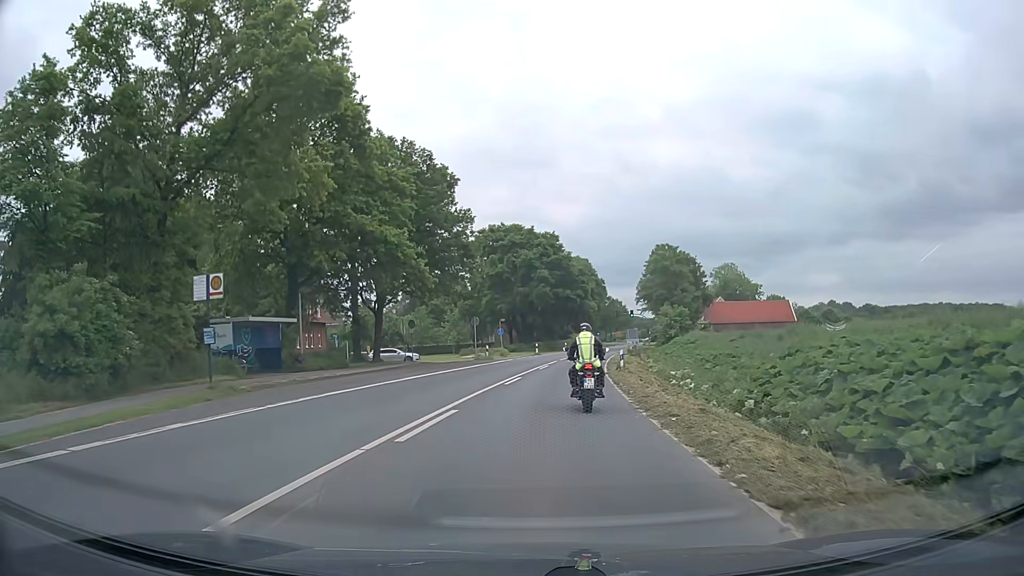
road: secondary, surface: asphalt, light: Day
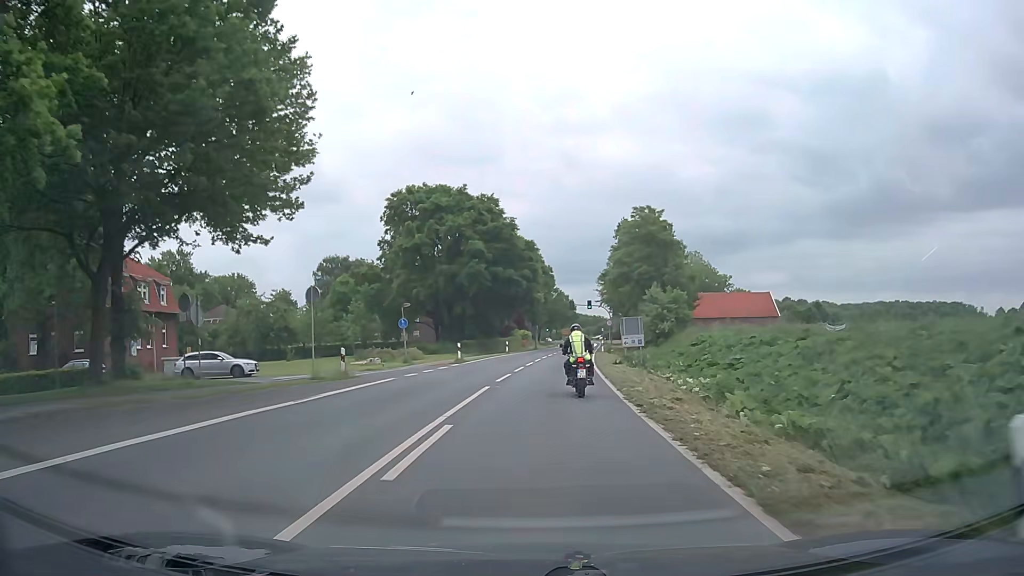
(+1.1, +26.6) m; +5°
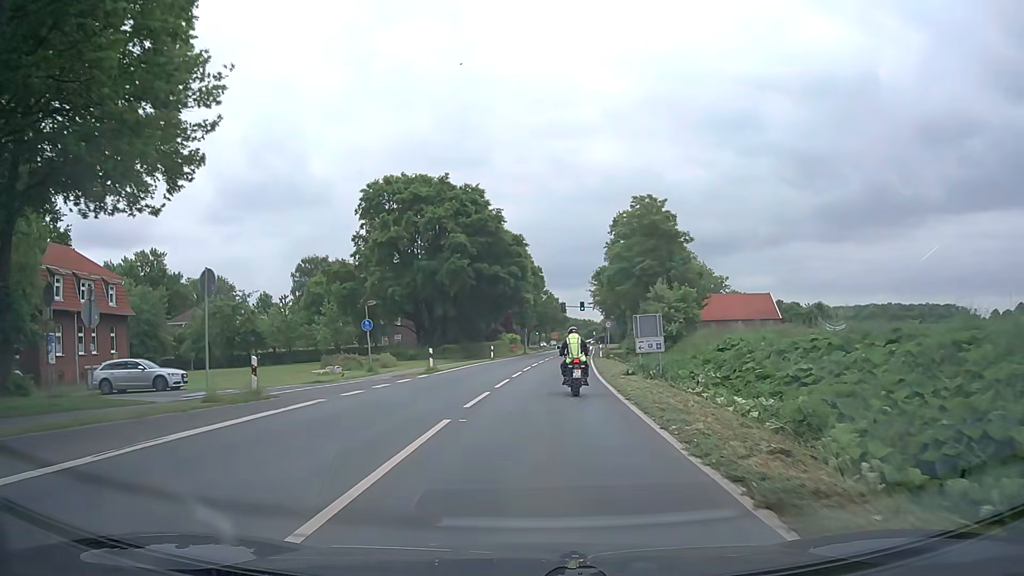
(+0.1, +7.1) m; +1°
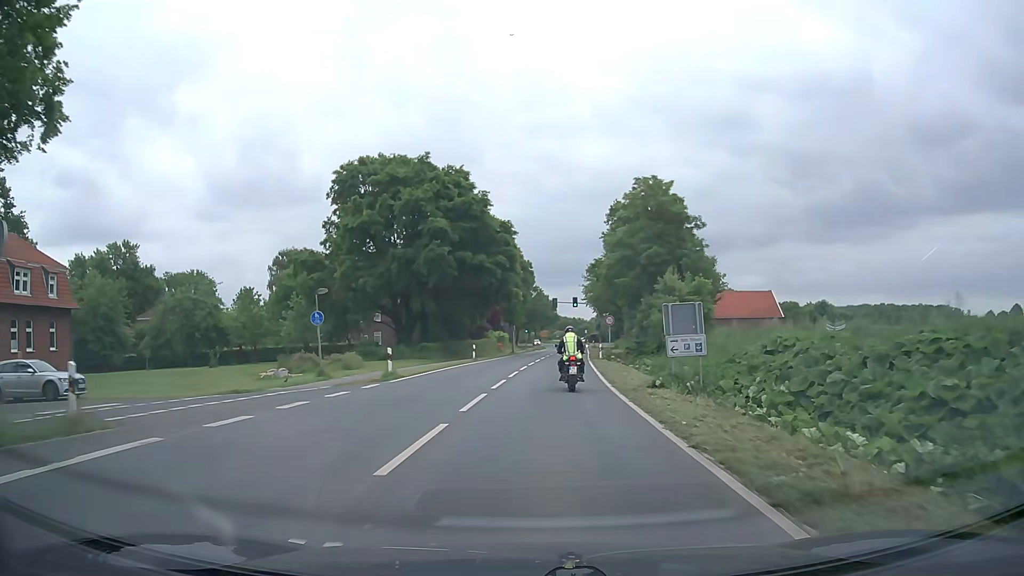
(0.0, +7.2) m; +1°
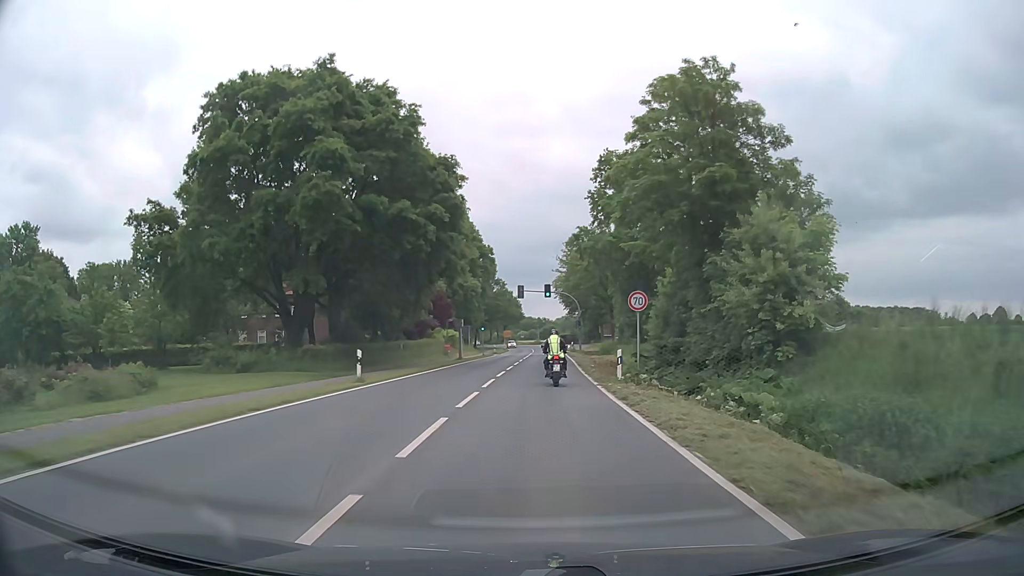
(+0.6, +22.8) m; +3°
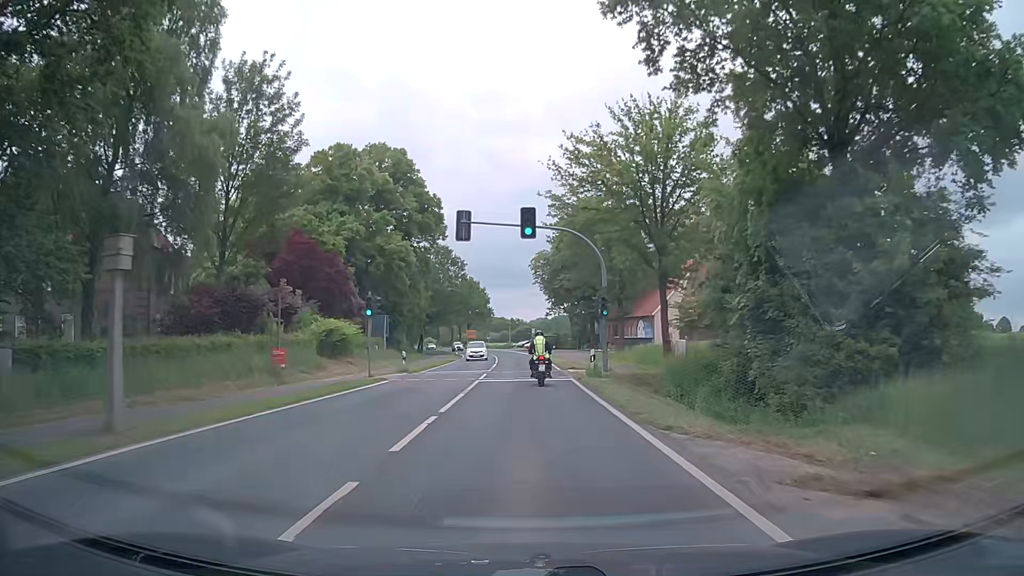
(+1.0, +41.3) m; +2°
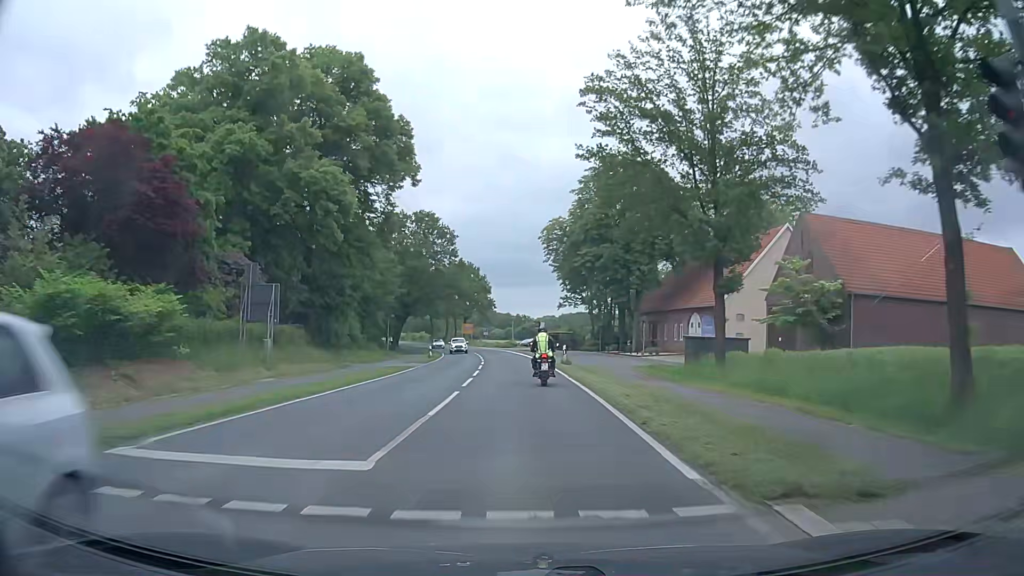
(0.0, +25.5) m; -1°
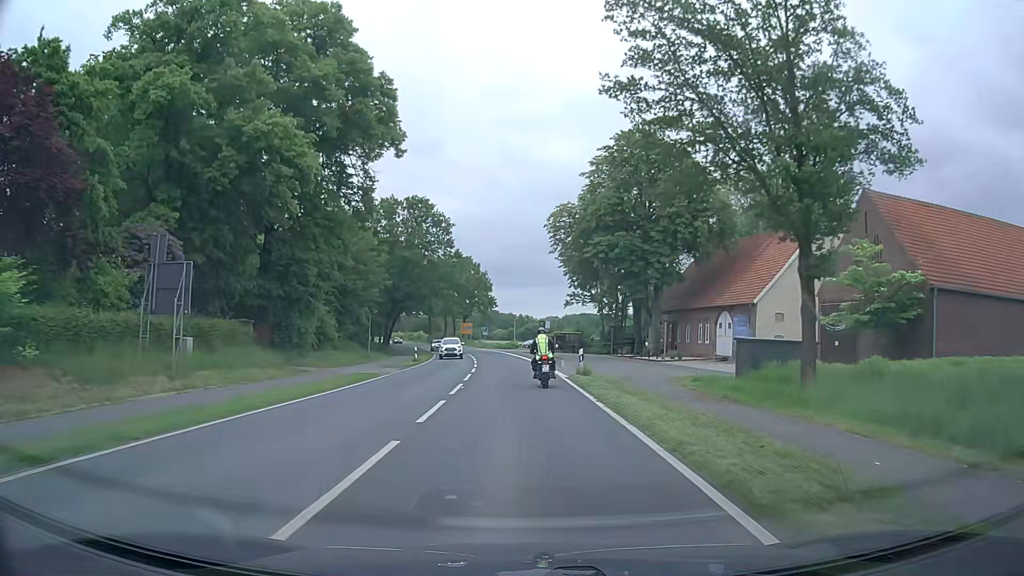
(+0.1, +8.5) m; +1°
(0, +10) (0, +20) (-1, +30) (-1, +40) (-2, +50) (-3, +60) (-5, +70) (-6, +80) (-8, +89) (-11, +99) m
